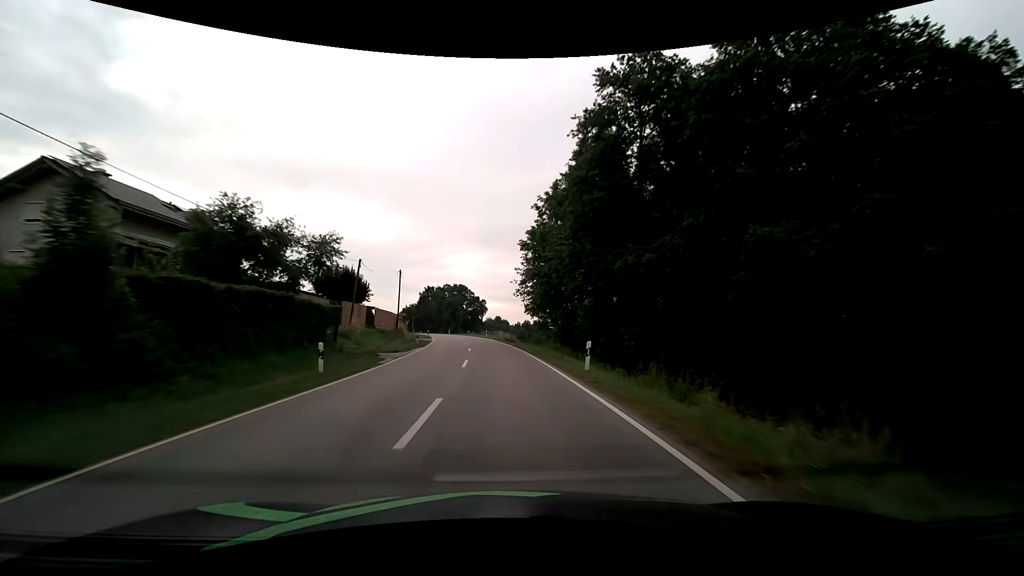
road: secondary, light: Day
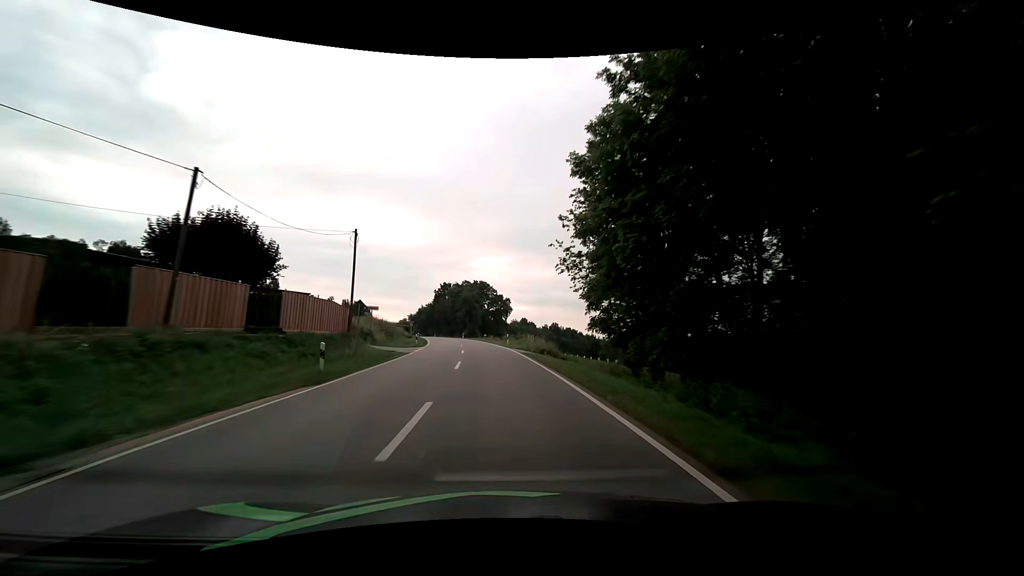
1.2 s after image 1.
(-0.5, +24.6) m; -3°
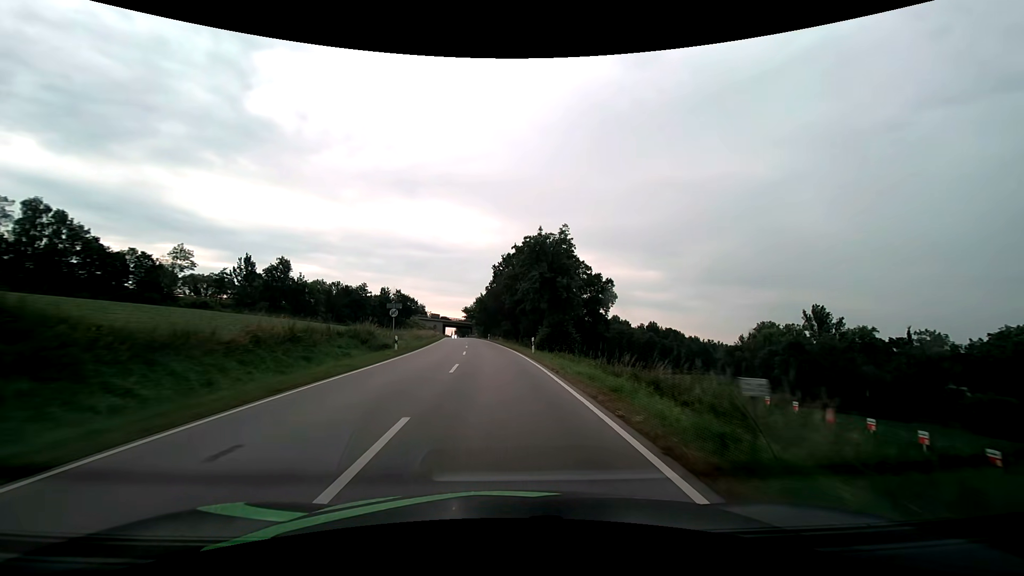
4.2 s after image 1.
(-4.7, +61.7) m; -9°
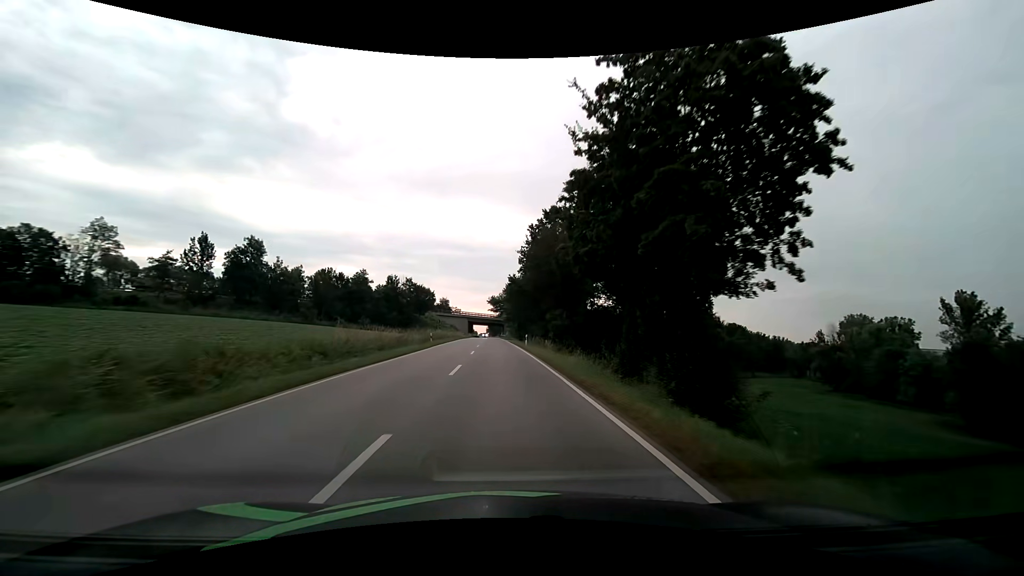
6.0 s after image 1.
(-1.6, +37.5) m; -4°
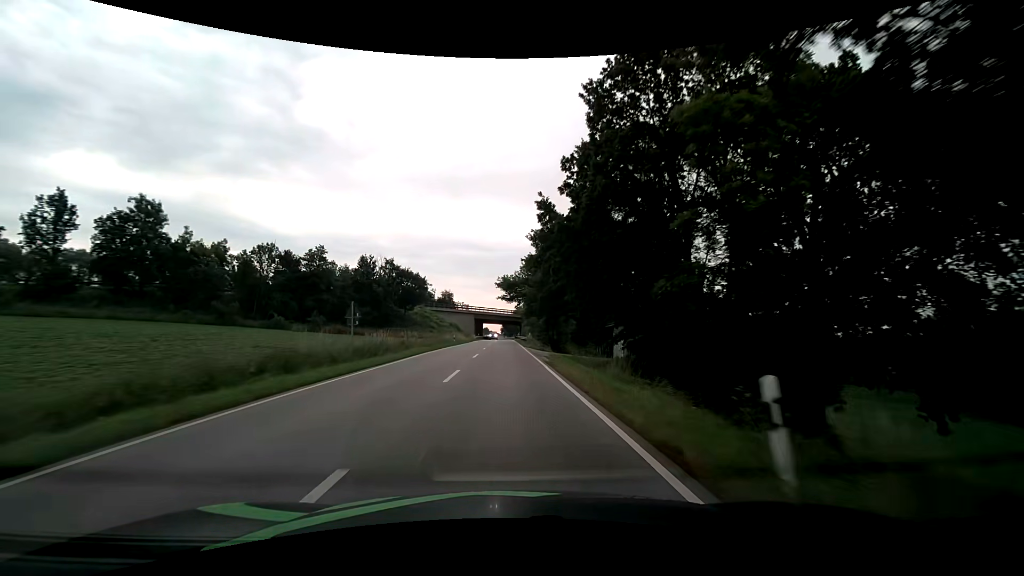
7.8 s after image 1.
(-0.5, +37.7) m; -2°
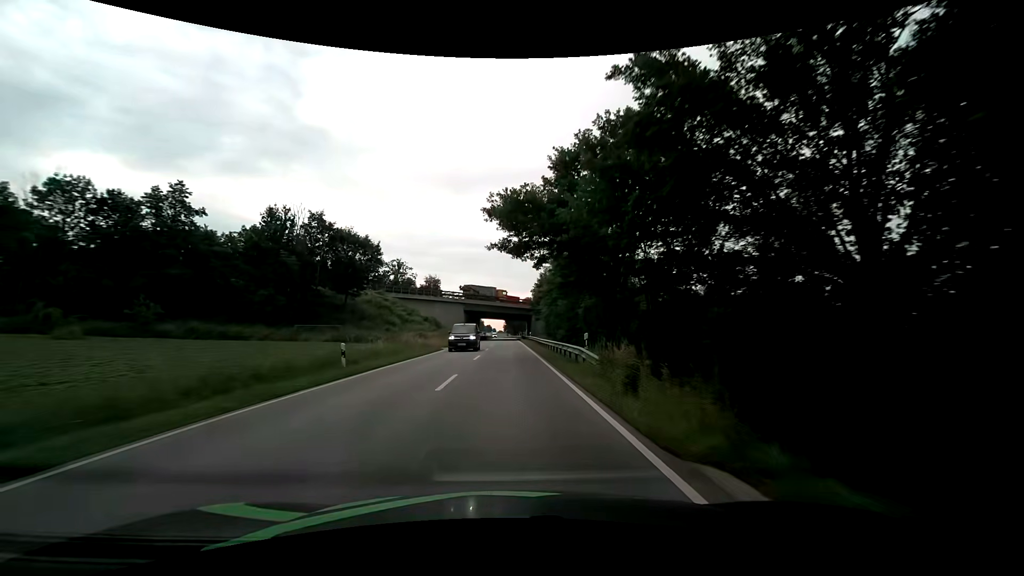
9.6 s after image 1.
(-0.2, +37.8) m; -1°
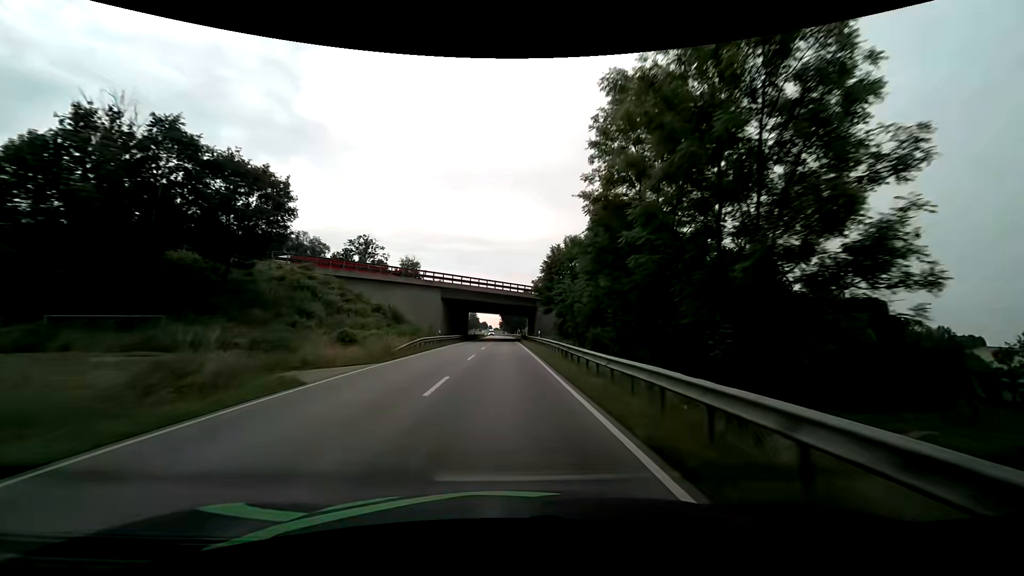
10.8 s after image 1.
(+0.1, +25.2) m; 0°
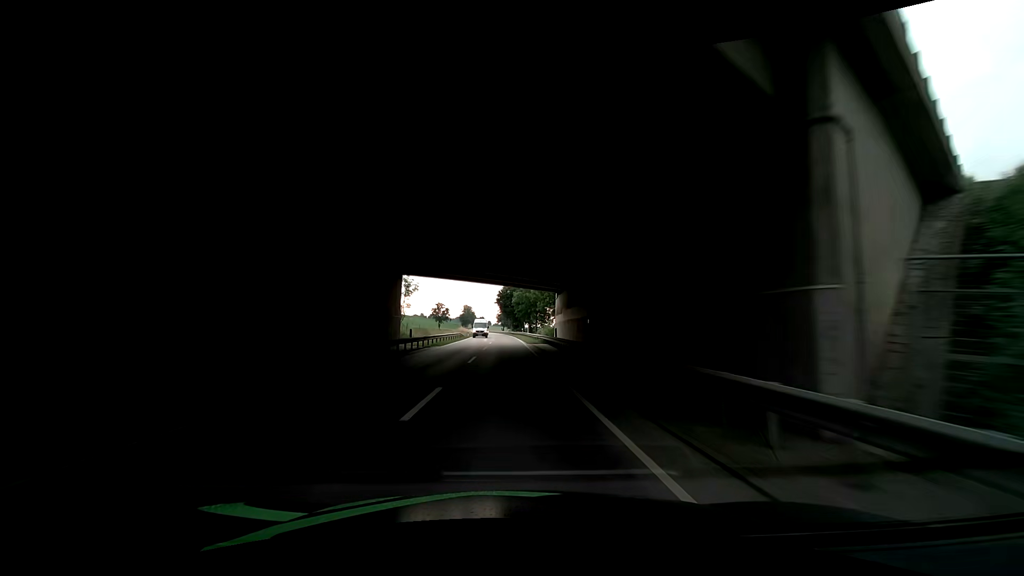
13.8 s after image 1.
(+0.1, +63.1) m; +2°
(0, +10) (+1, +20) (0, +30) (0, +40) (0, +50) (-1, +60) (-1, +70) (-2, +80) (-2, +90) (-3, +100) m
